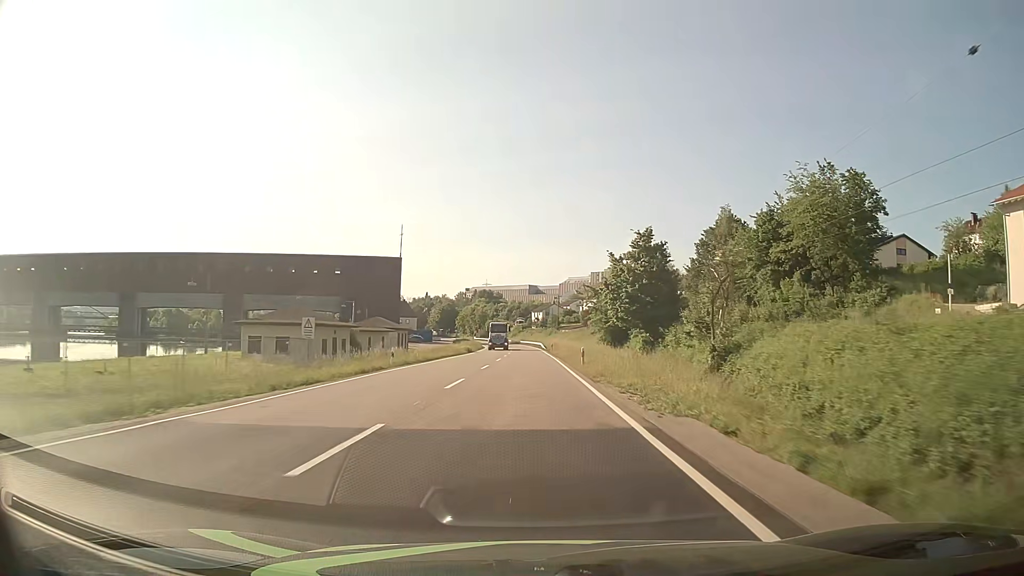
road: primary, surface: asphalt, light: Day
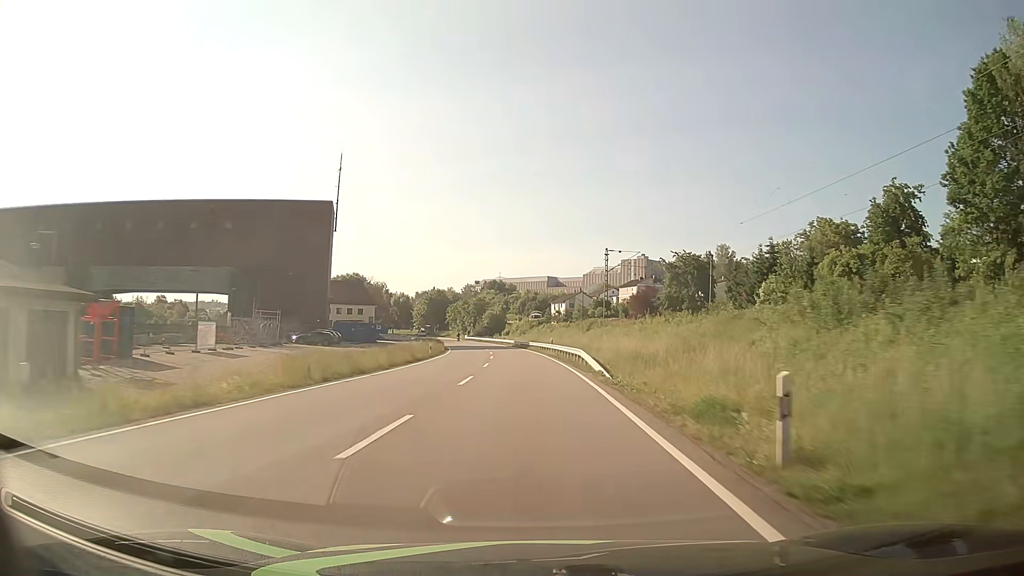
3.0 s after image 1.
(-0.6, +71.1) m; -2°
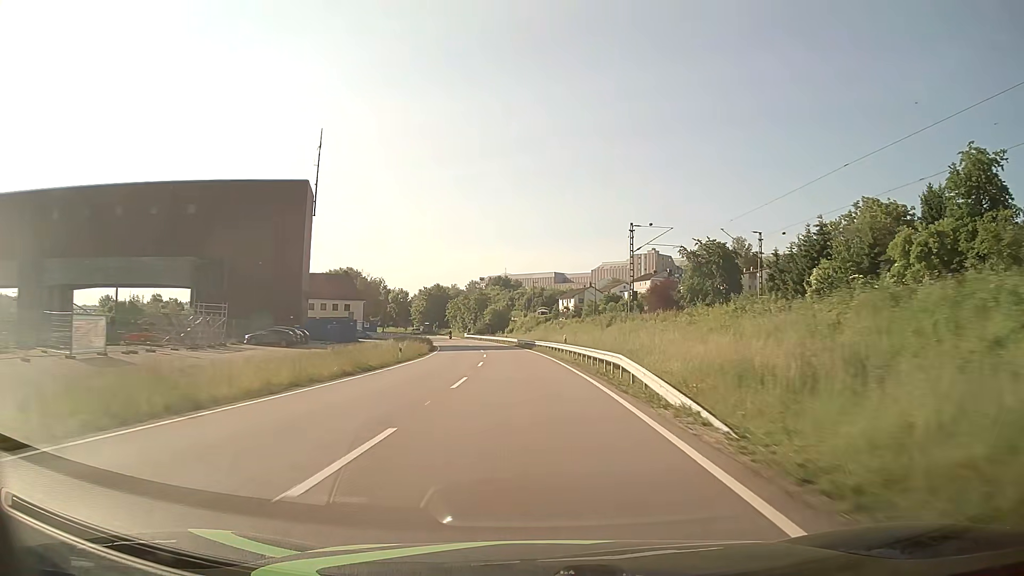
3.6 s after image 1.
(0.0, +13.8) m; -1°
(0, +10) (0, +20) (0, +30) (-1, +40) (-2, +50) (-3, +60) (-4, +70) (-5, +80) (-7, +90) (-9, +99) m
